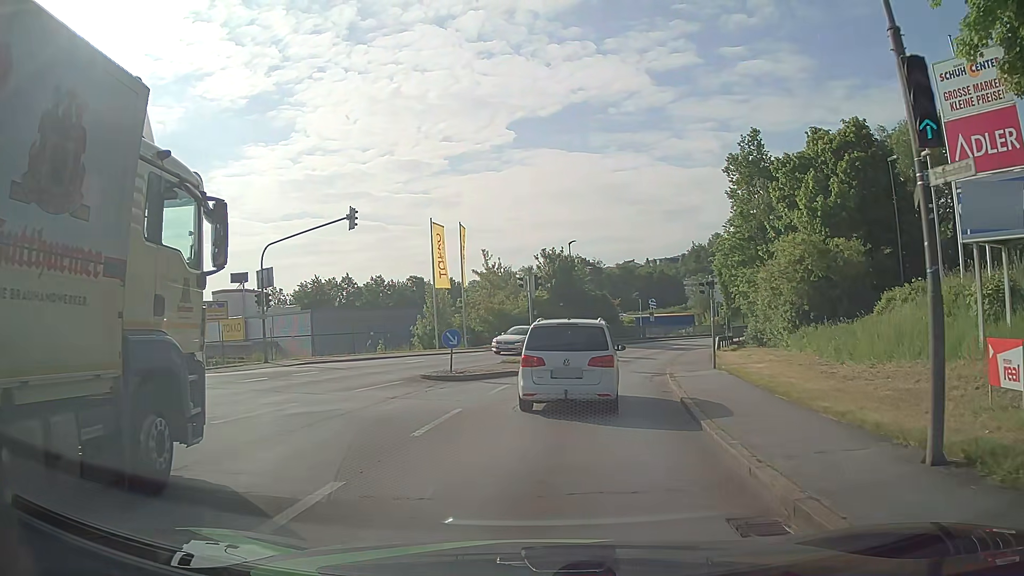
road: tertiary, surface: asphalt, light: Day
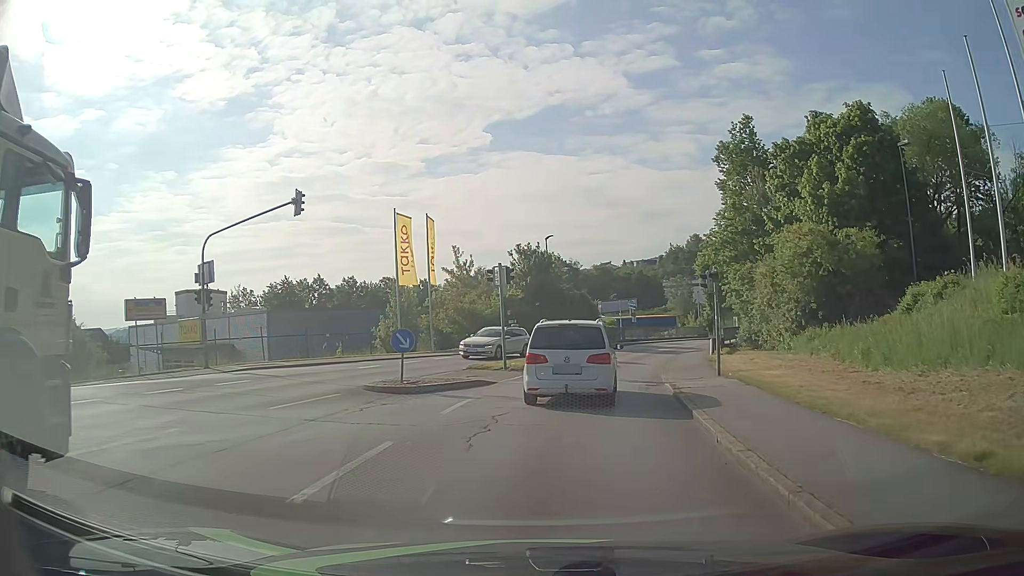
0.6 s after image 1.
(0.0, +3.9) m; +1°
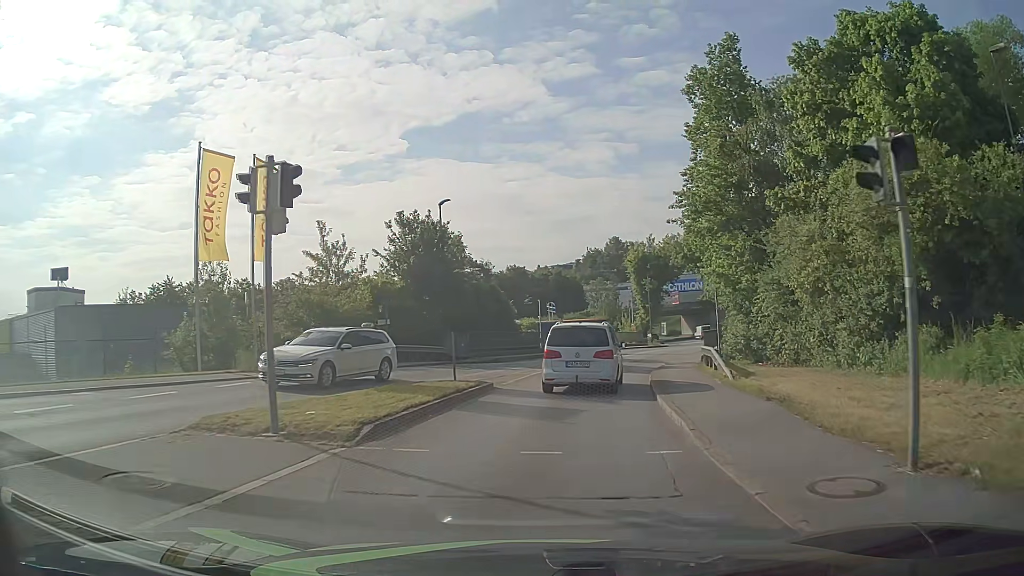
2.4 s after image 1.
(+0.9, +14.9) m; +7°
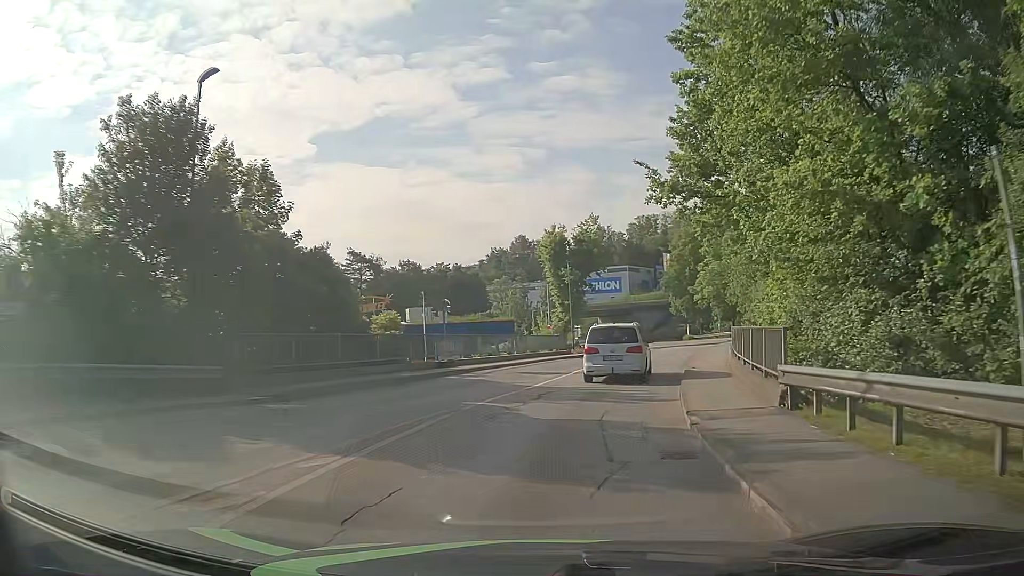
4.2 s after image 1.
(+1.2, +17.9) m; +8°
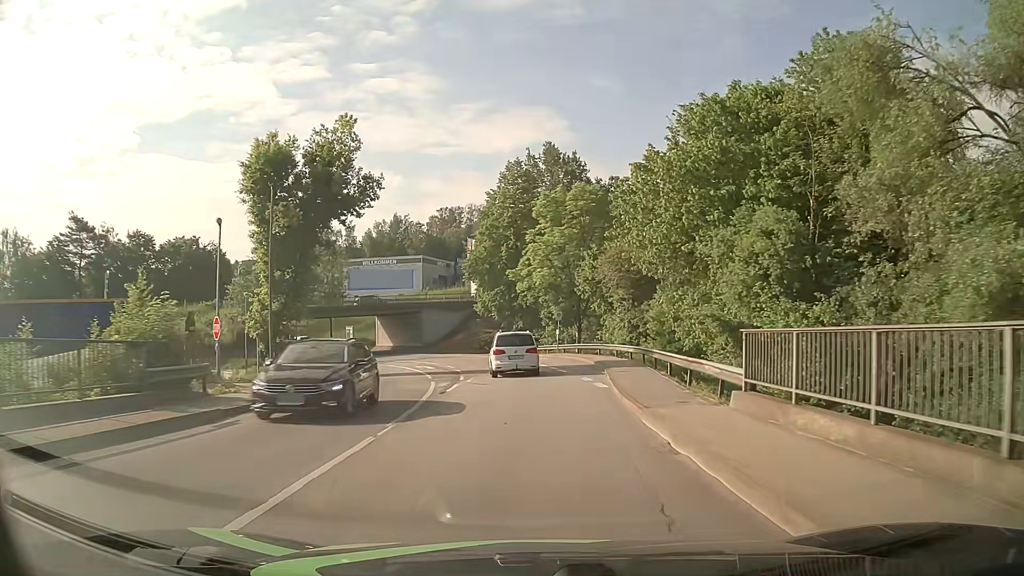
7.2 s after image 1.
(+5.4, +32.6) m; +17°
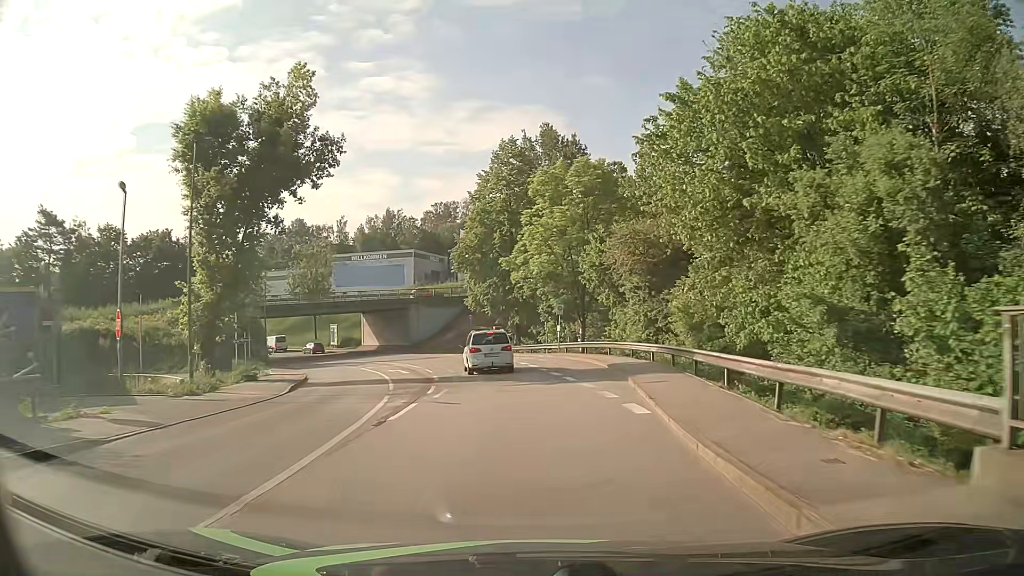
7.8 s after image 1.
(0.0, +7.0) m; 0°
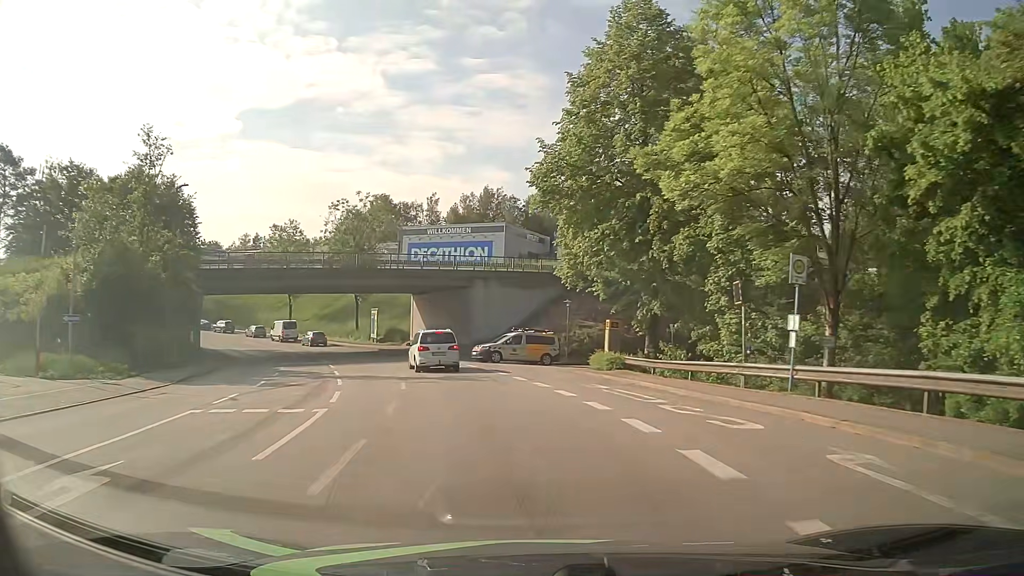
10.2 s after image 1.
(-1.8, +28.3) m; -8°
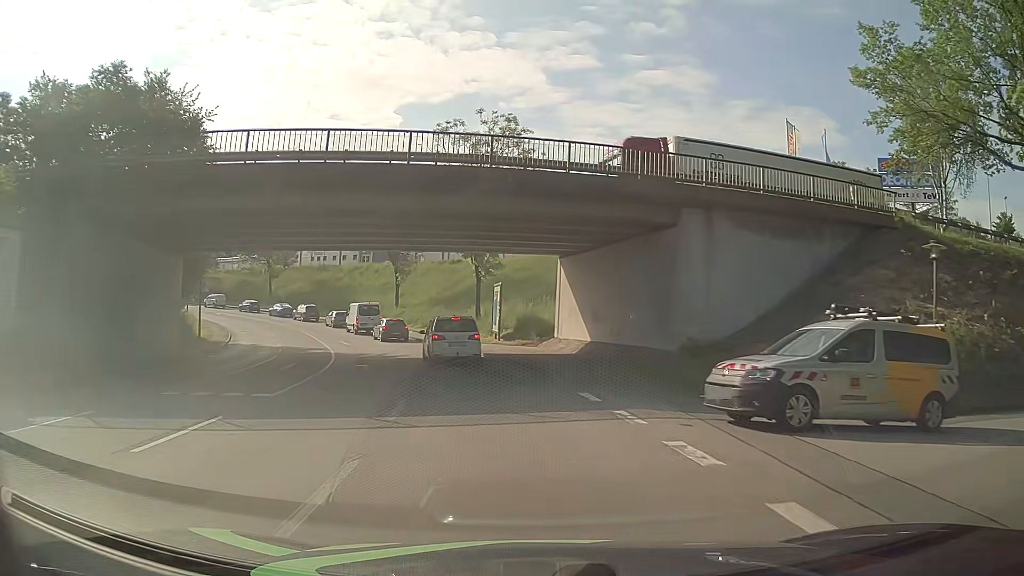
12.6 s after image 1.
(-3.7, +25.8) m; -16°
(0, +10) (-2, +20) (-4, +30) (-7, +39) (-11, +48) (-16, +57) (-21, +65) (-28, +73) (-35, +80) (-43, +86) m
